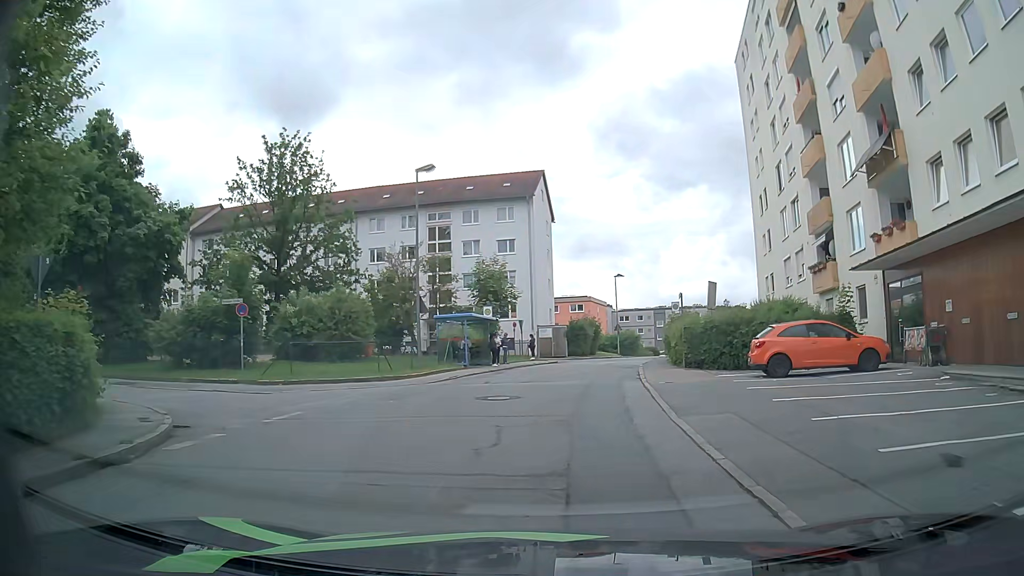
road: residential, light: Day
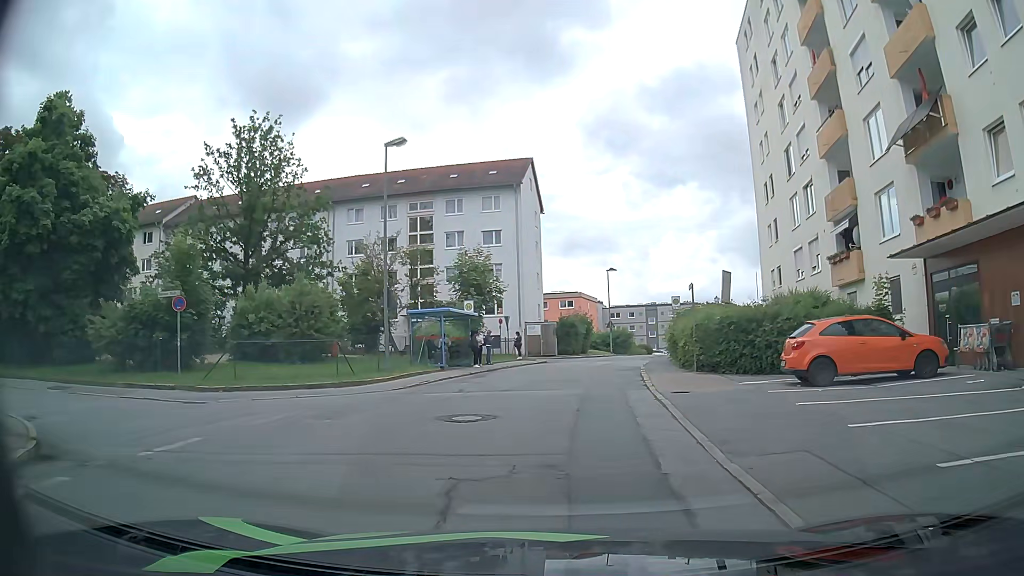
(+0.1, +3.5) m; +2°
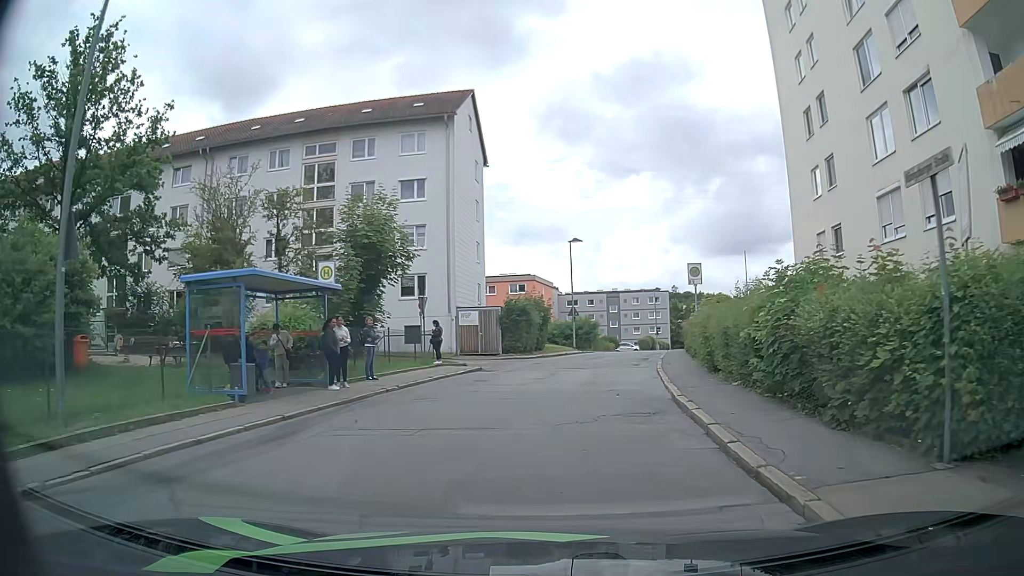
(+0.6, +14.7) m; +4°
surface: asphalt
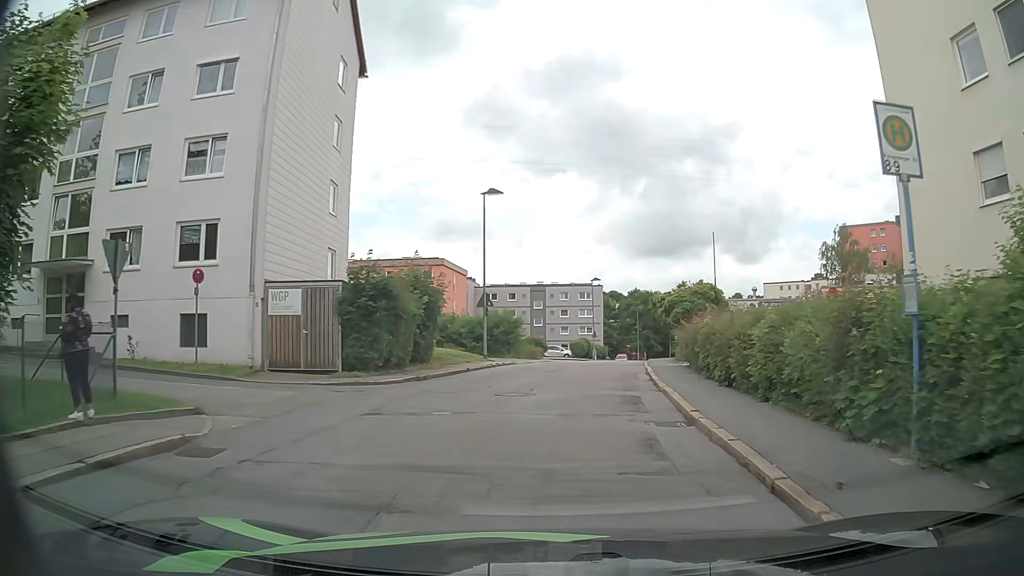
(+0.9, +16.9) m; +6°
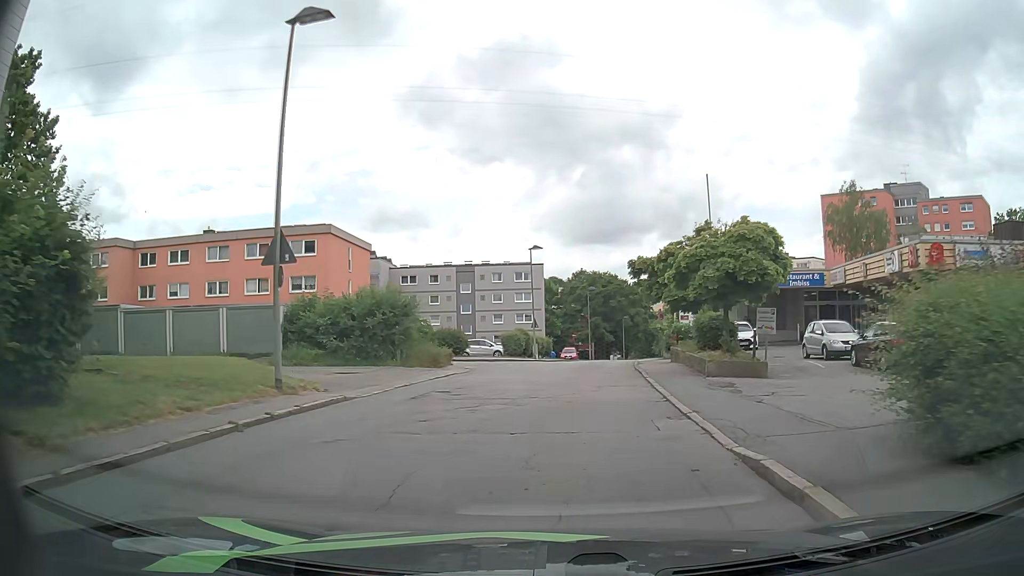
(+1.2, +18.5) m; +6°
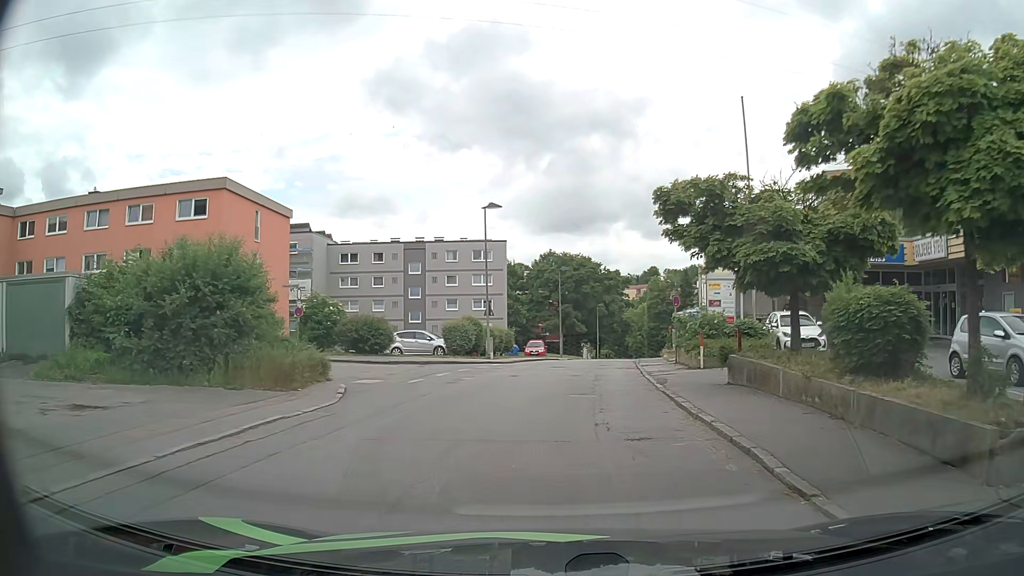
(+0.3, +13.0) m; +3°
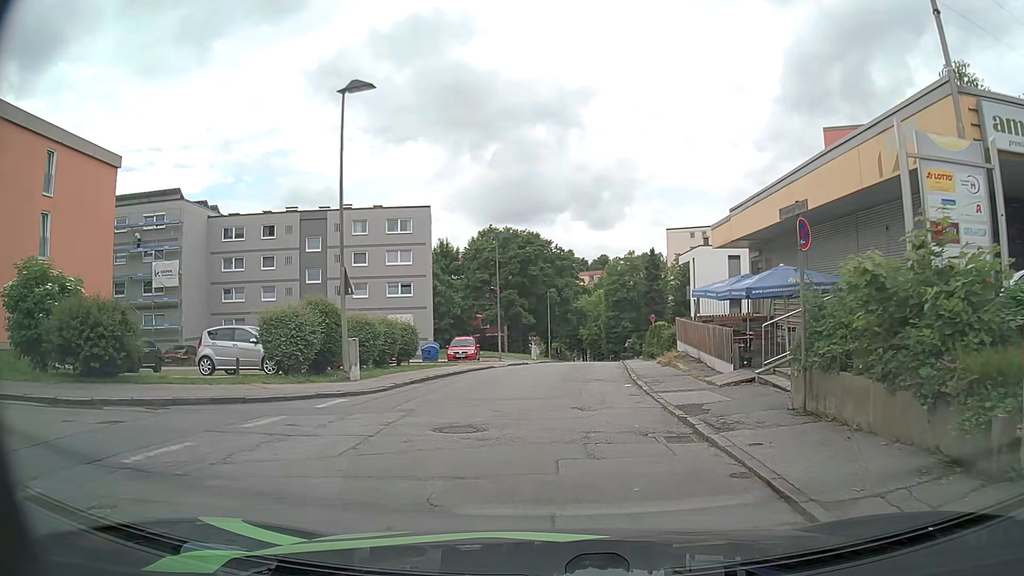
(+0.9, +17.2) m; +5°
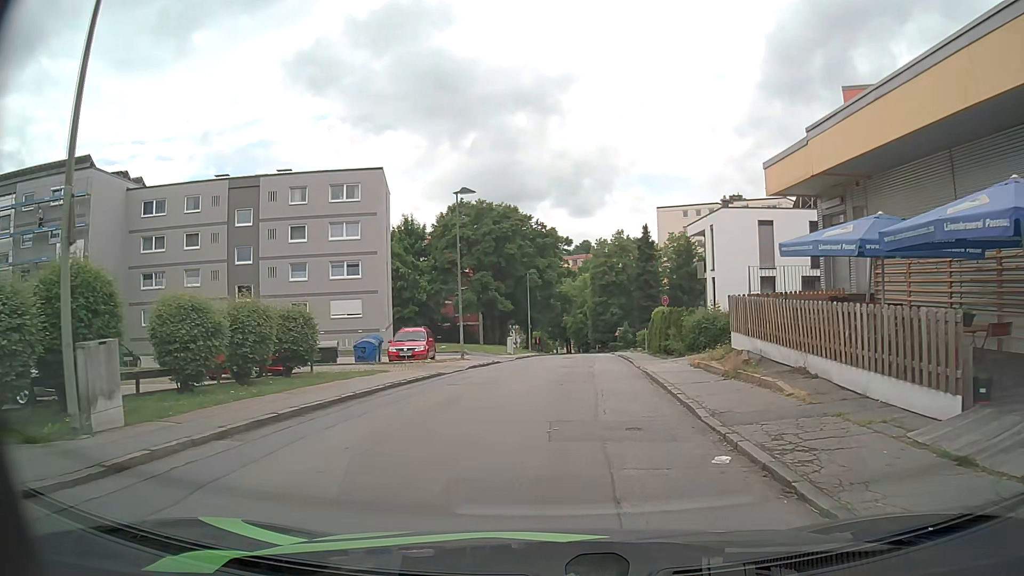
(+0.1, +10.8) m; +1°
(0, +10) (+1, +20) (+1, +30) (+2, +40) (+3, +50) (+4, +60) (+5, +70) (+5, +80) (+5, +90) (+5, +100) m
